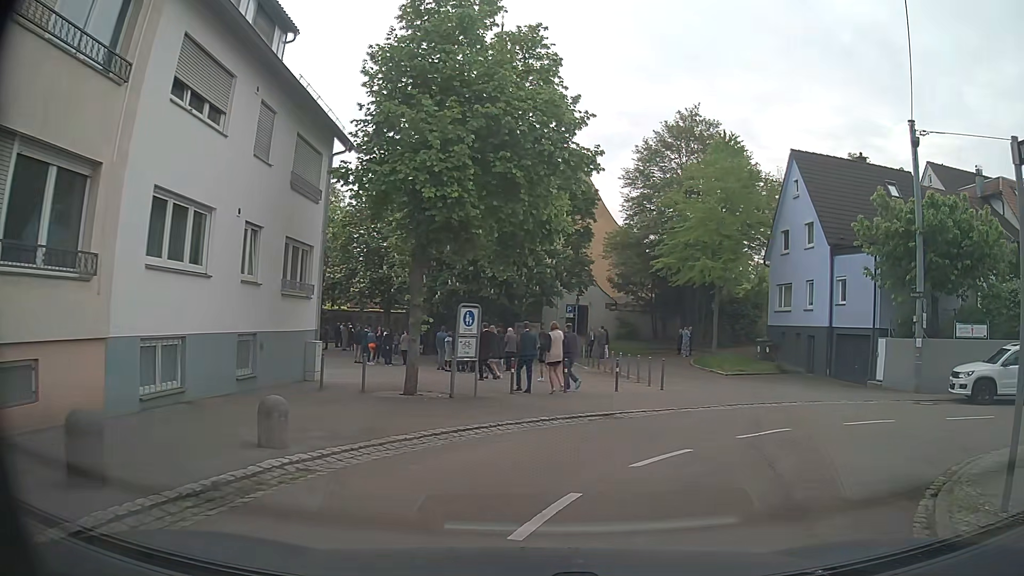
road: residential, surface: asphalt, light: Day
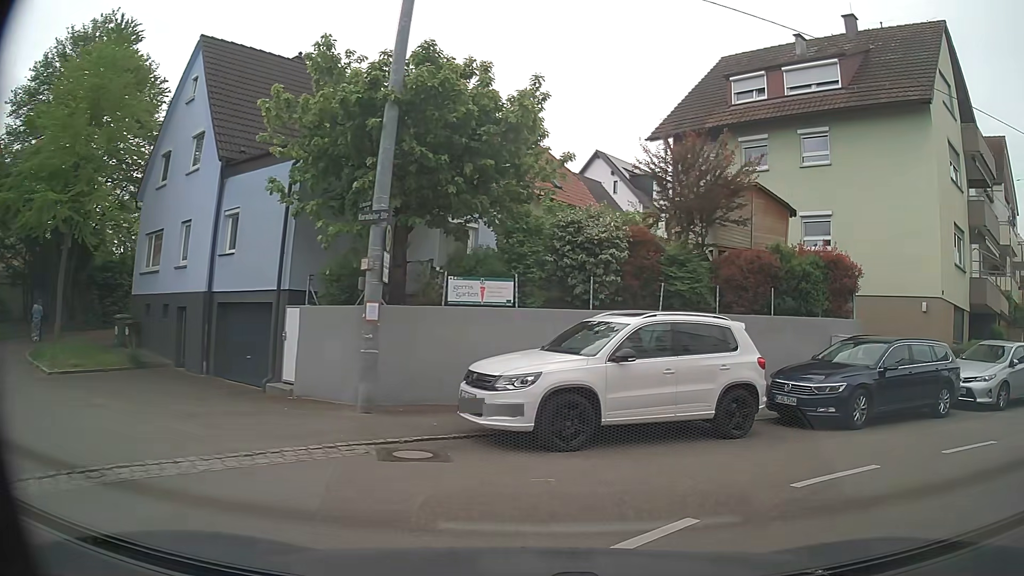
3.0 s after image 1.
(+4.2, +10.4) m; +48°
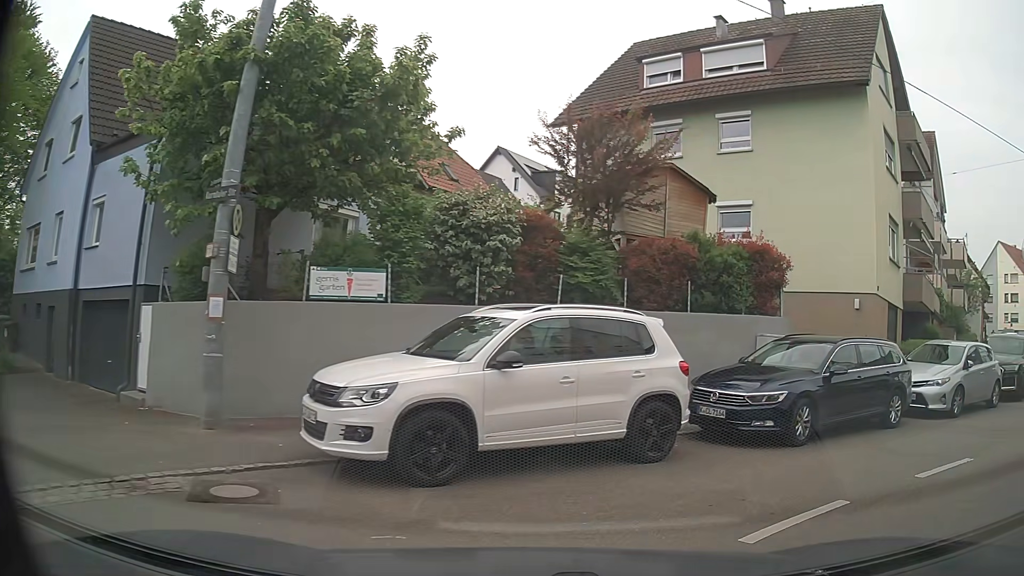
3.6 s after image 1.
(+0.2, +1.9) m; +9°
